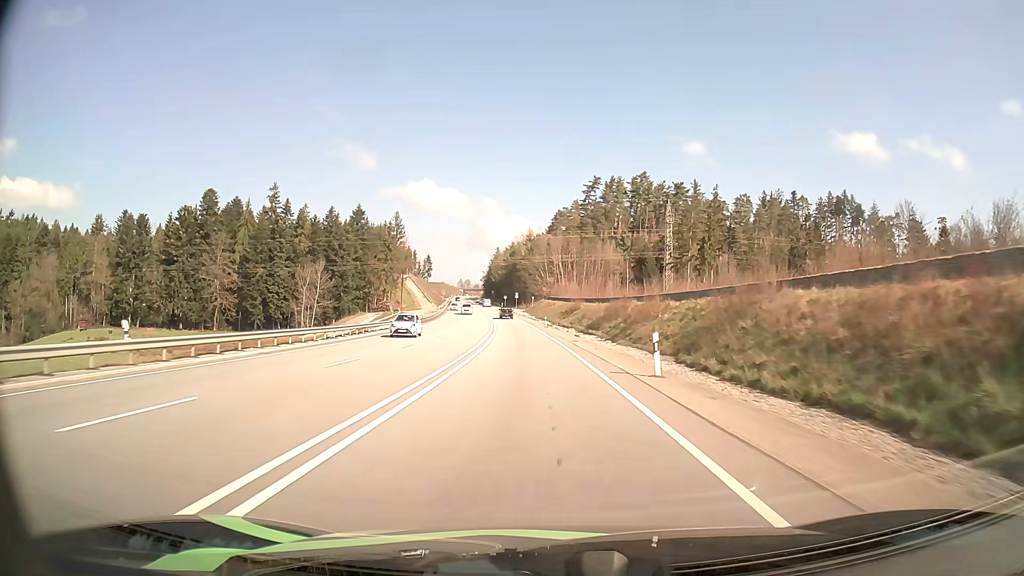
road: primary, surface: asphalt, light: Day
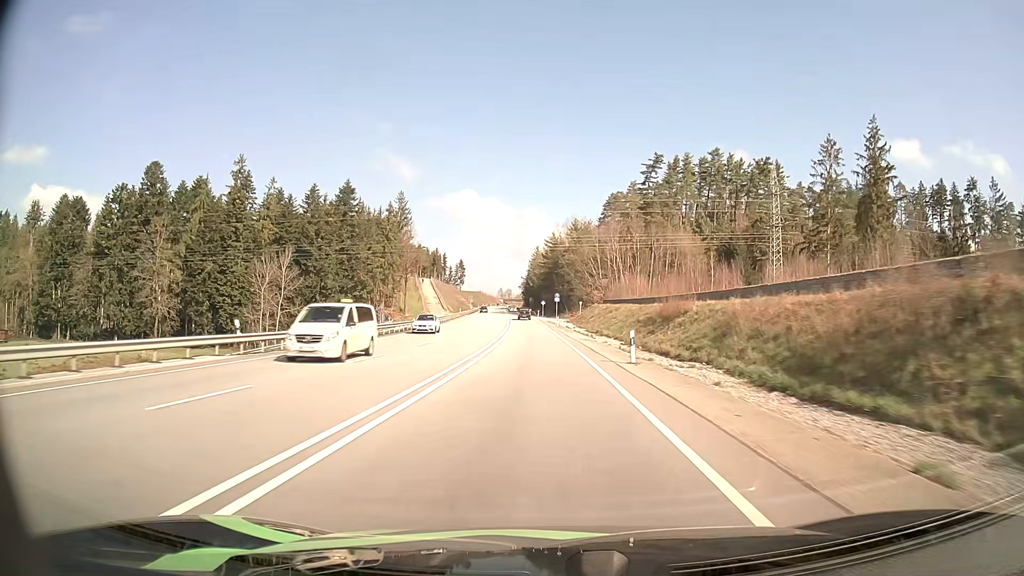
(-1.4, +45.9) m; -4°
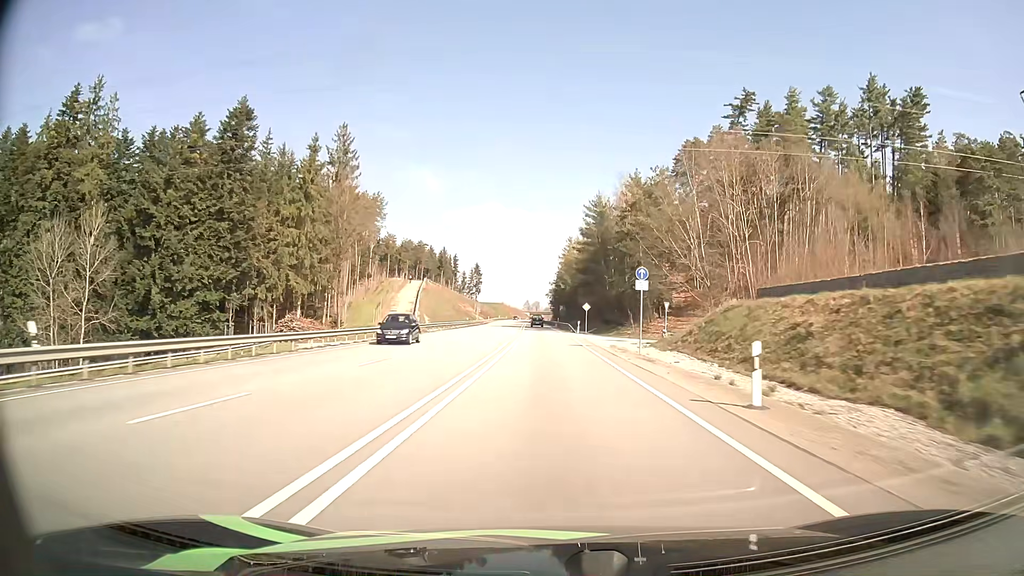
(-2.0, +61.3) m; -3°
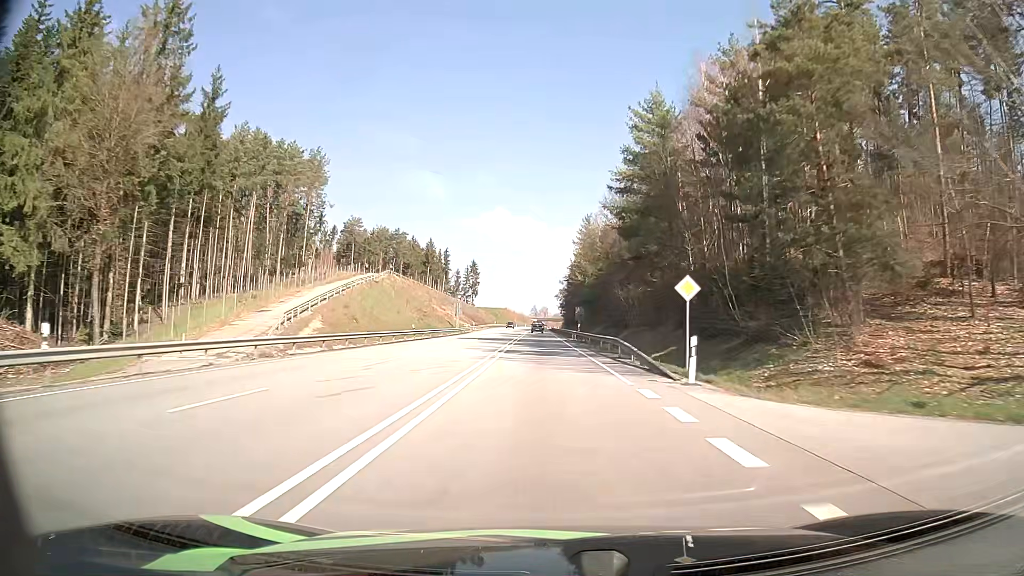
(-0.3, +46.4) m; -1°
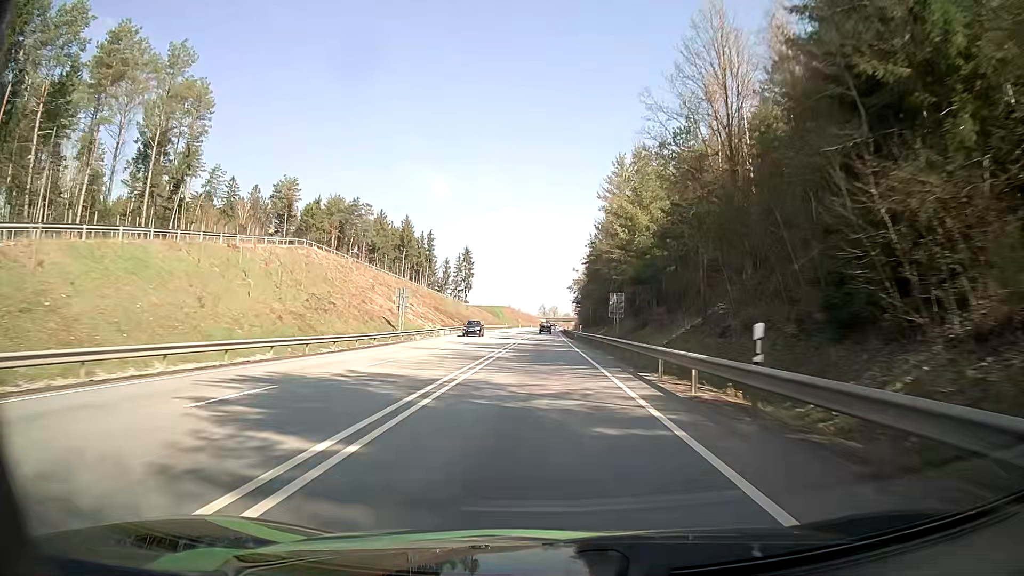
(-0.4, +47.1) m; -1°
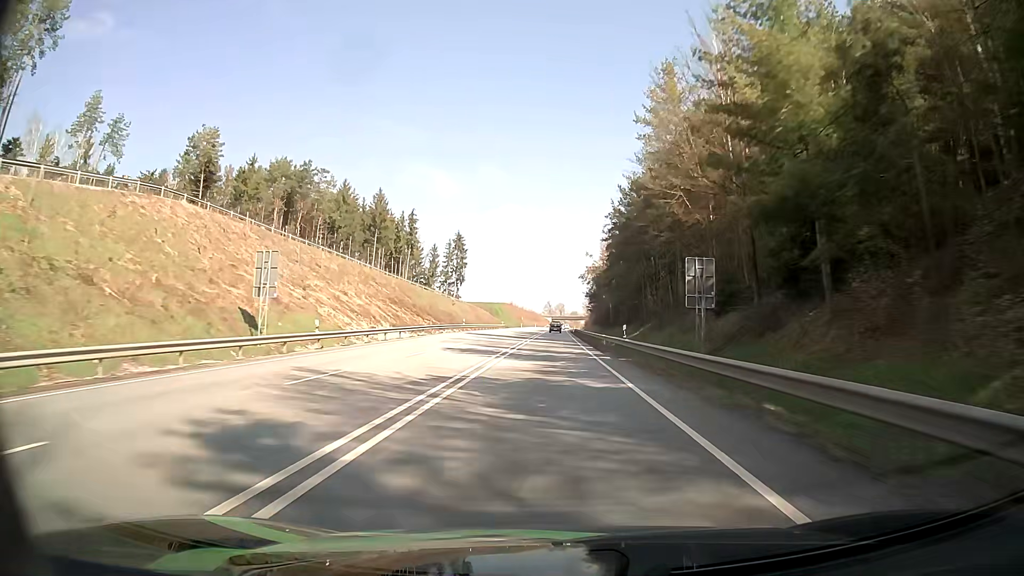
(-0.2, +31.9) m; -1°
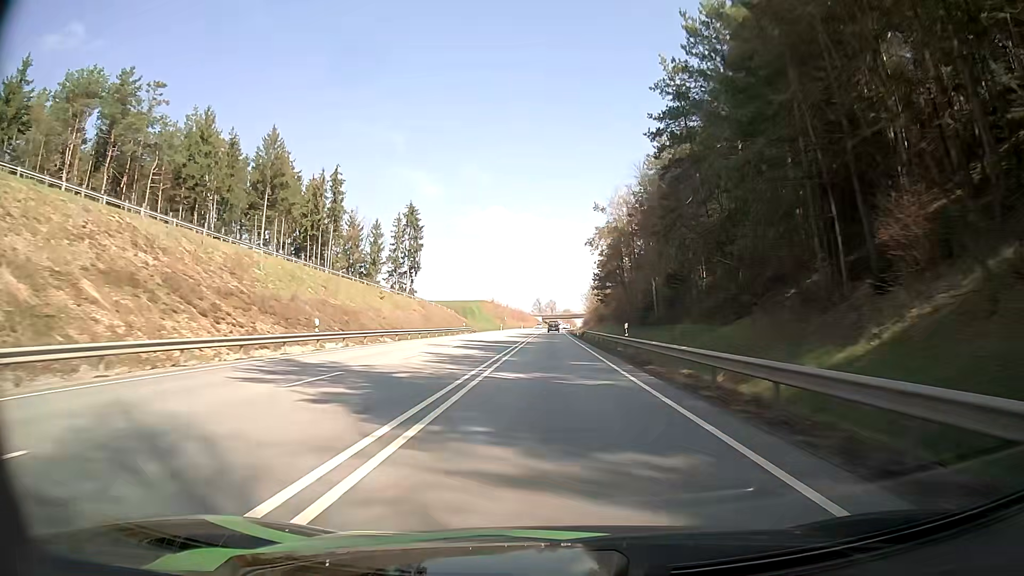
(+0.2, +48.3) m; +1°
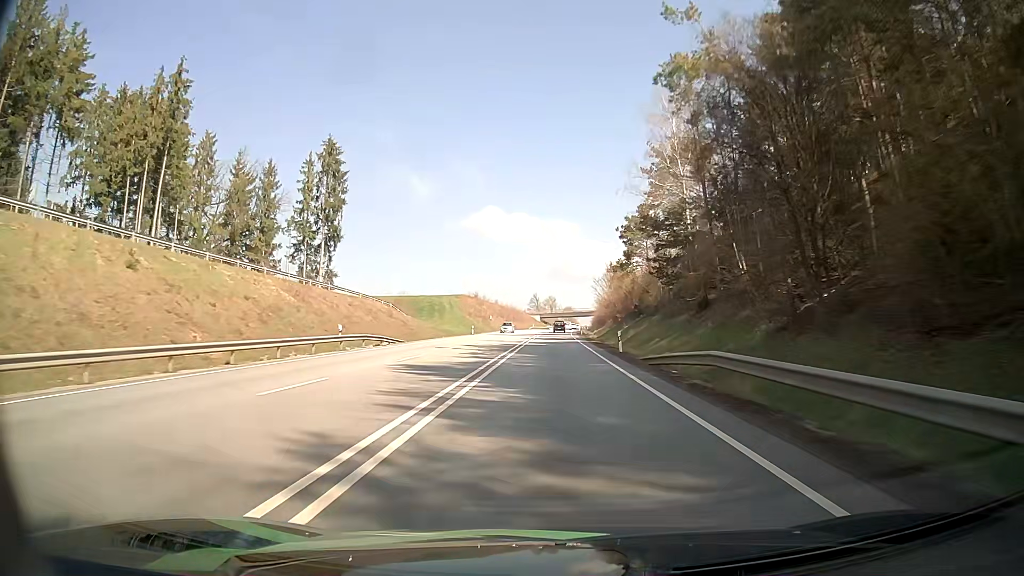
(0.0, +49.0) m; 0°
(0, +10) (0, +20) (0, +30) (0, +40) (0, +50) (0, +60) (0, +70) (0, +80) (+1, +90) (+1, +100) m
